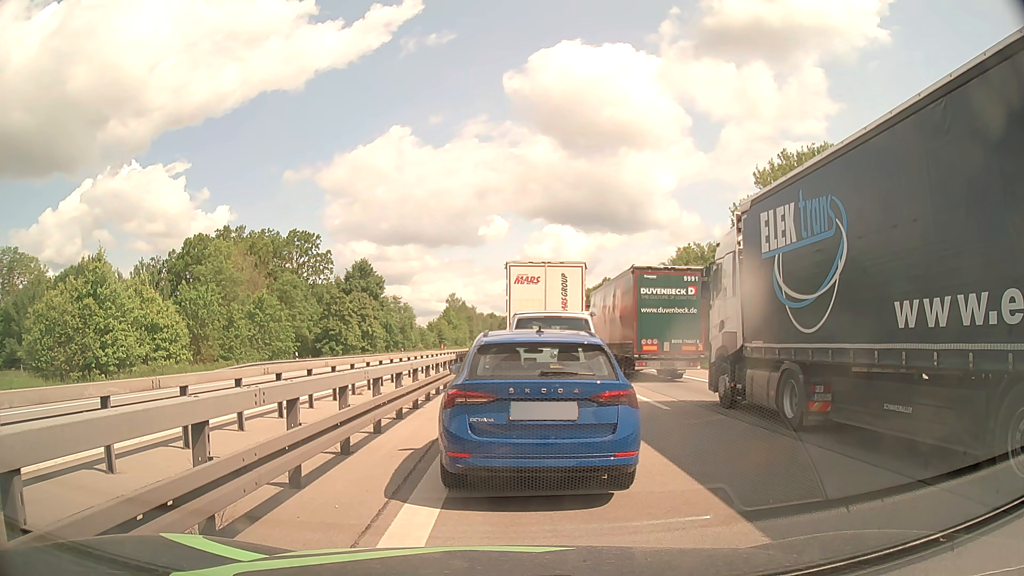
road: motorway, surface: asphalt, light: Day
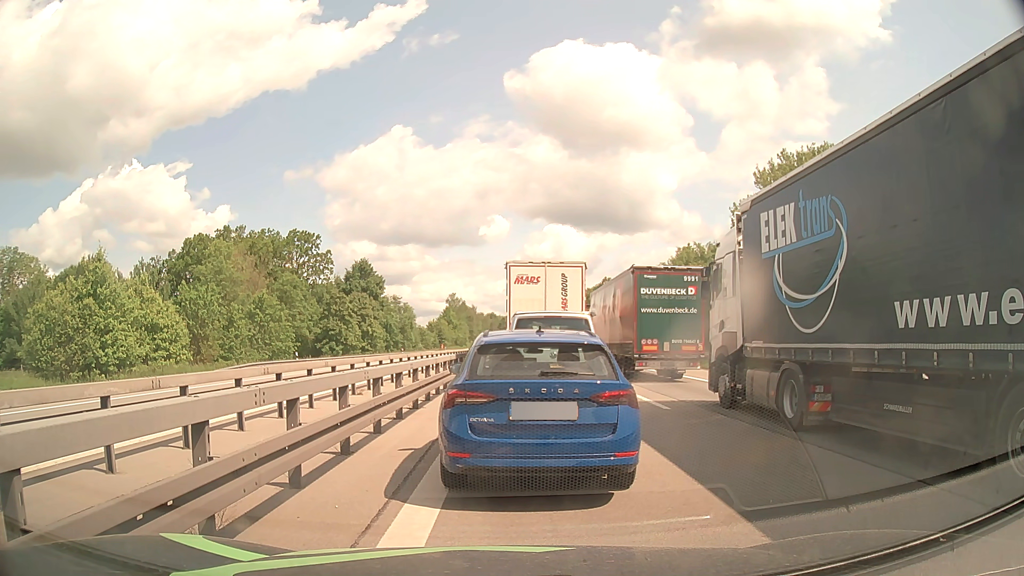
(0.0, 0.0) m; 0°
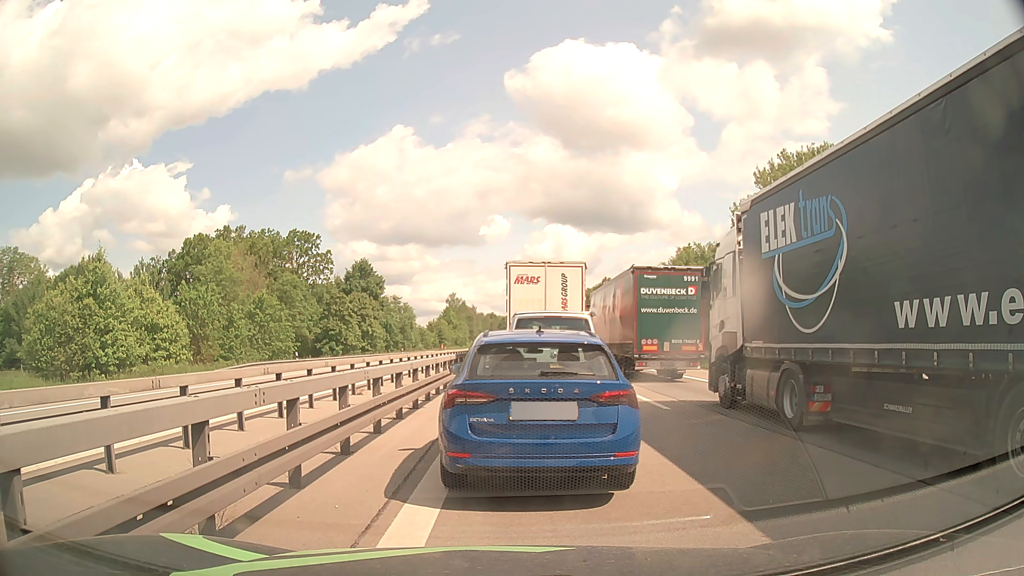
(0.0, 0.0) m; 0°
